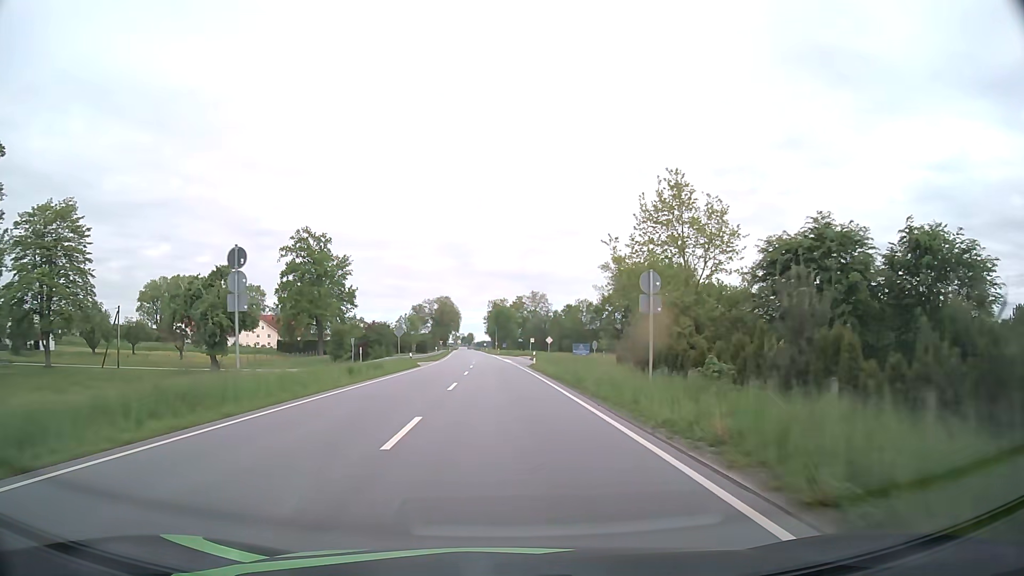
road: primary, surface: asphalt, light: Day
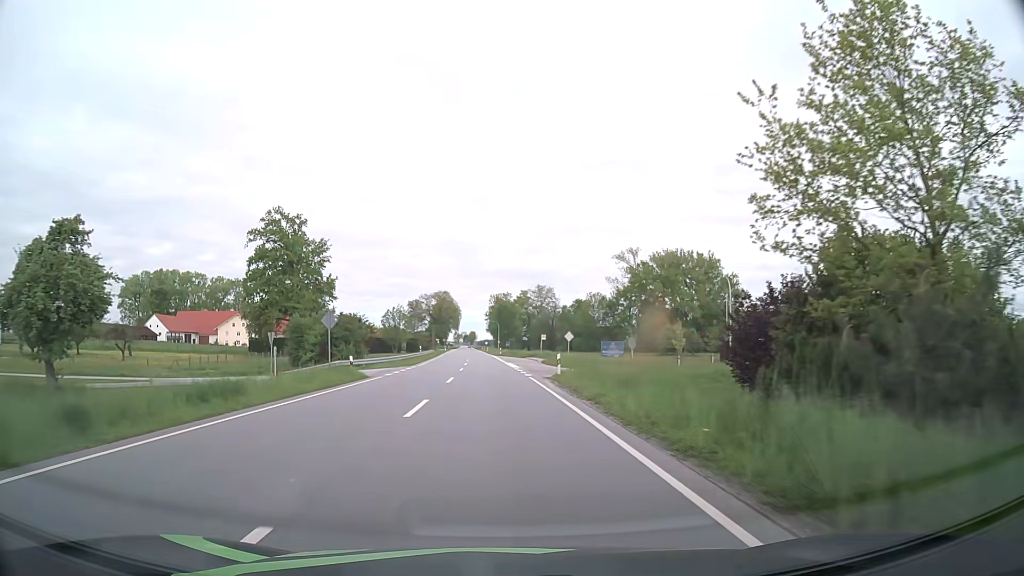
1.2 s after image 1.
(0.0, +20.1) m; 0°
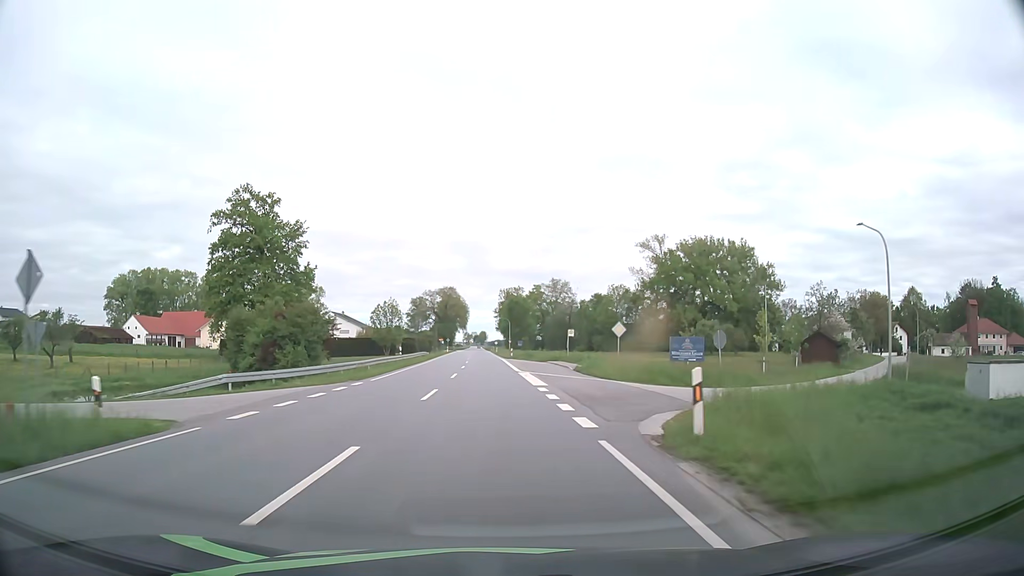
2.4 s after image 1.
(-0.1, +20.0) m; -1°
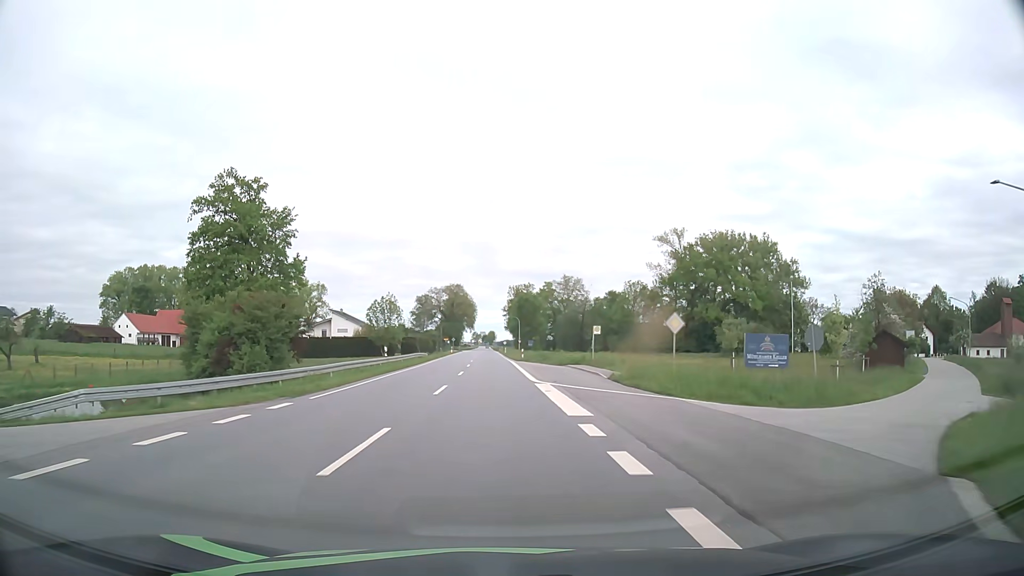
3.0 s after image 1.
(-0.1, +10.0) m; -1°
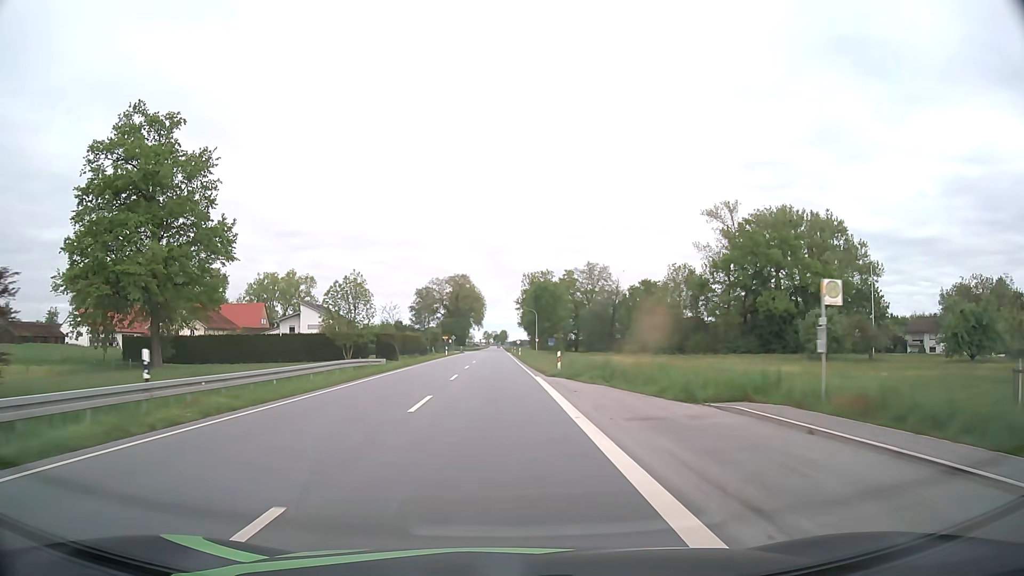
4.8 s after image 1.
(-0.3, +29.9) m; -1°
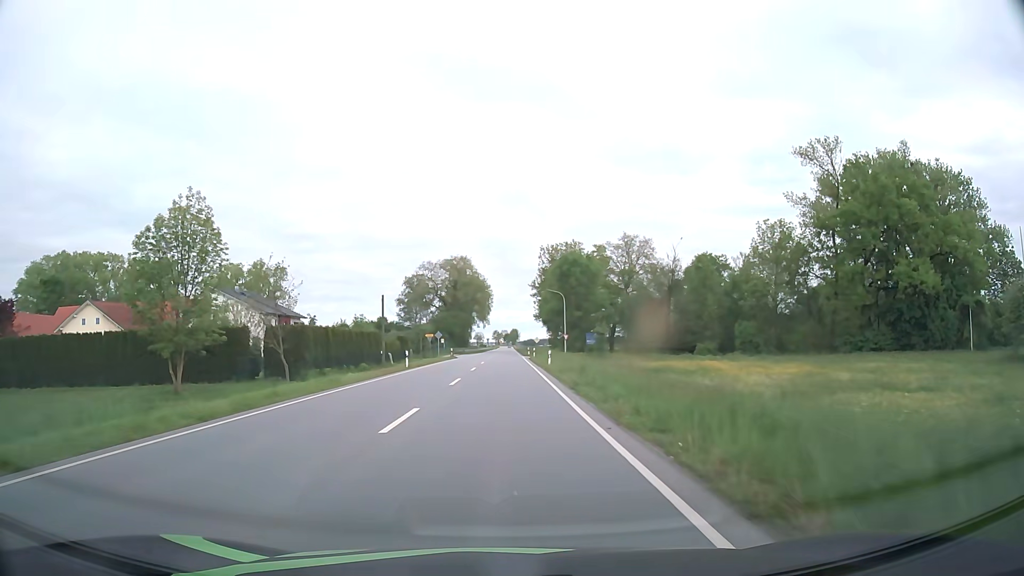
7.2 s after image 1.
(-0.3, +39.4) m; -1°
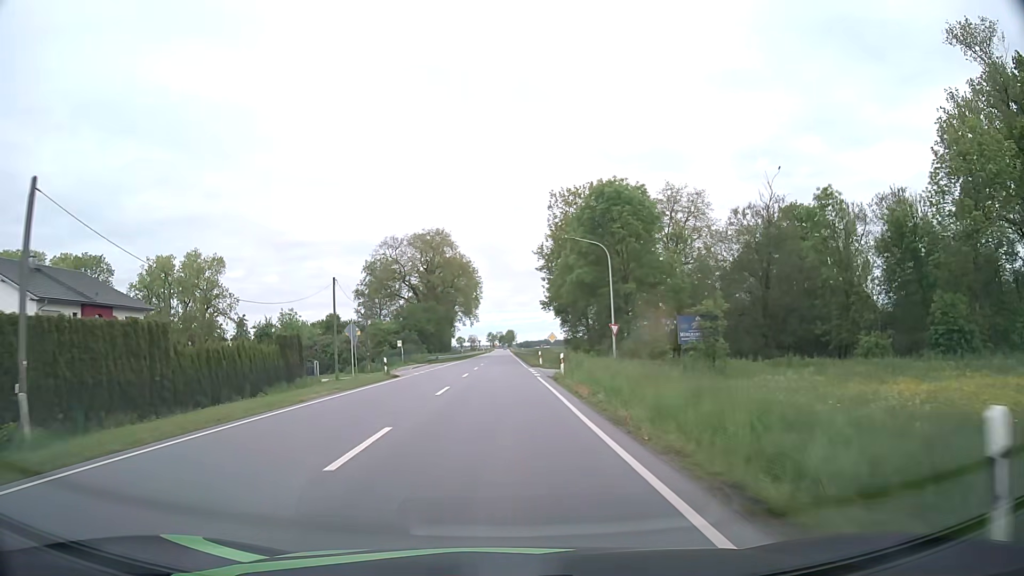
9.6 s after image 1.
(+0.1, +39.1) m; 0°
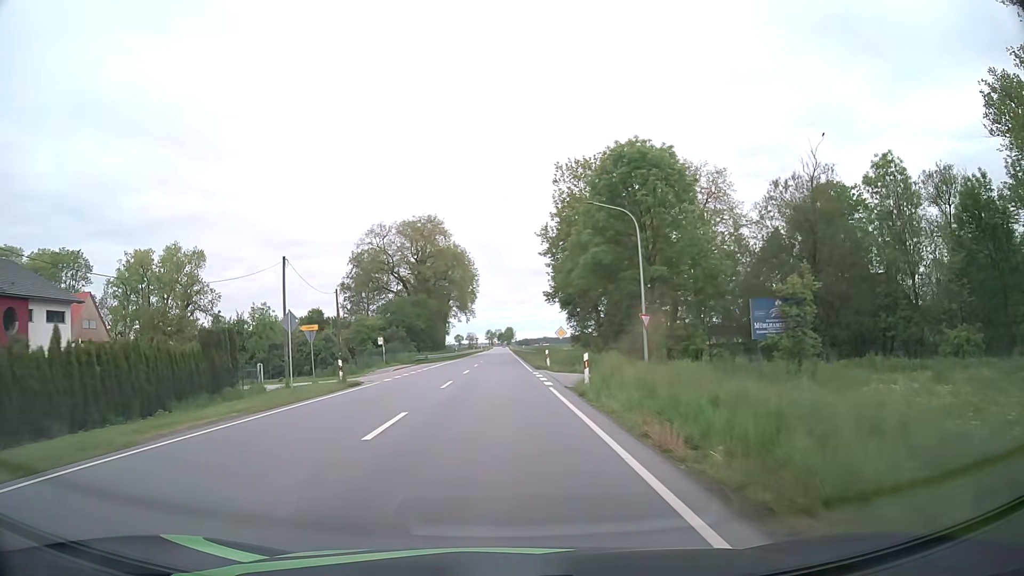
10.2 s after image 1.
(0.0, +9.7) m; 0°
(0, +10) (0, +20) (0, +30) (0, +40) (0, +50) (-1, +60) (-1, +70) (-1, +80) (-1, +90) (-1, +100) m
